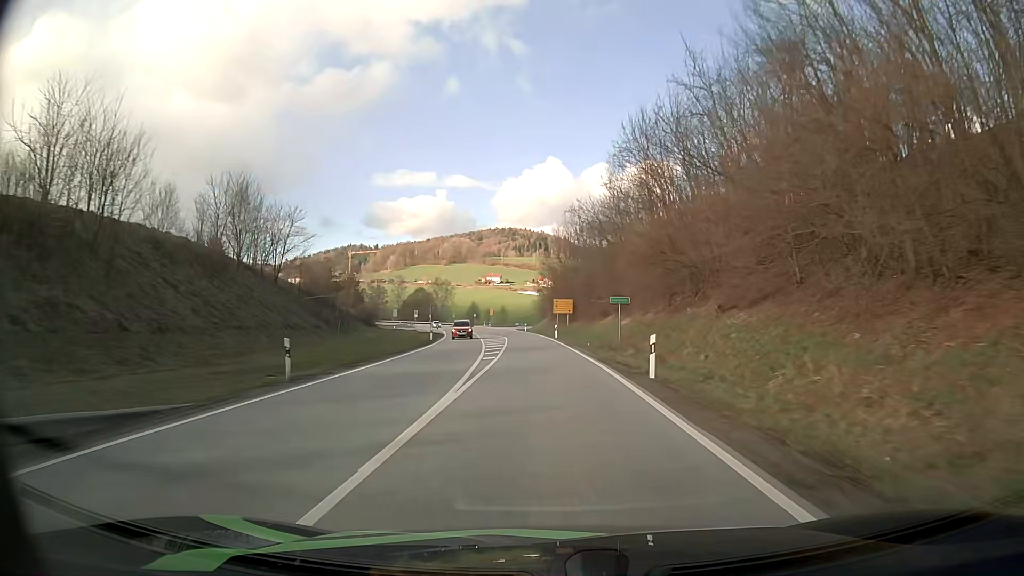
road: secondary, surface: asphalt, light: Day
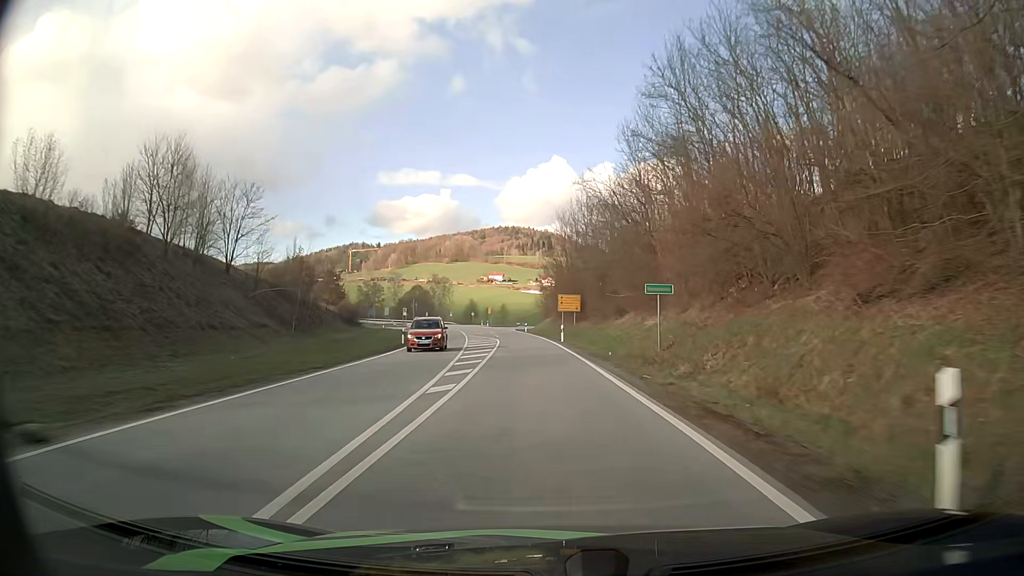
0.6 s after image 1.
(0.0, +12.3) m; 0°
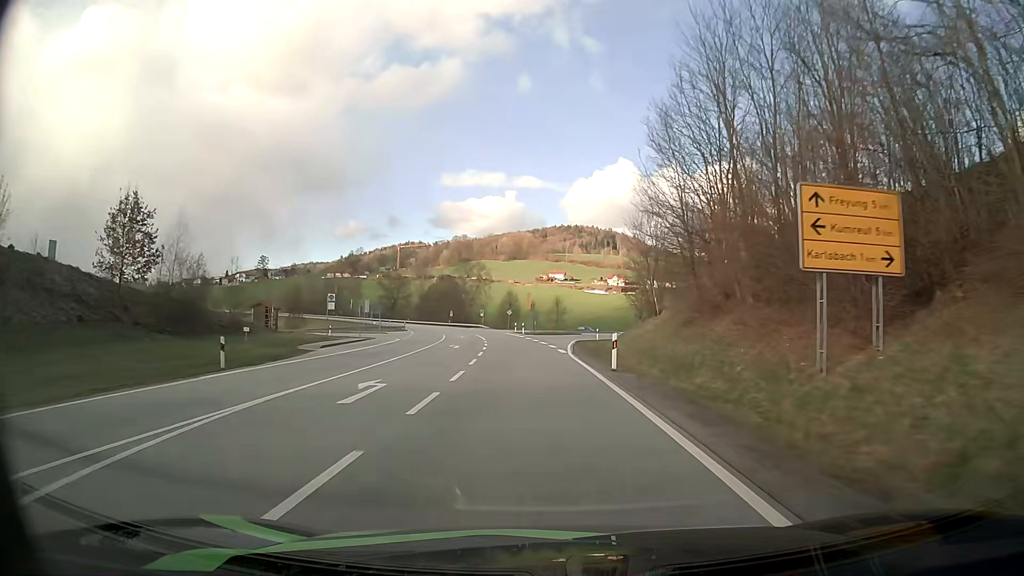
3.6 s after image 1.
(-2.4, +61.3) m; -5°
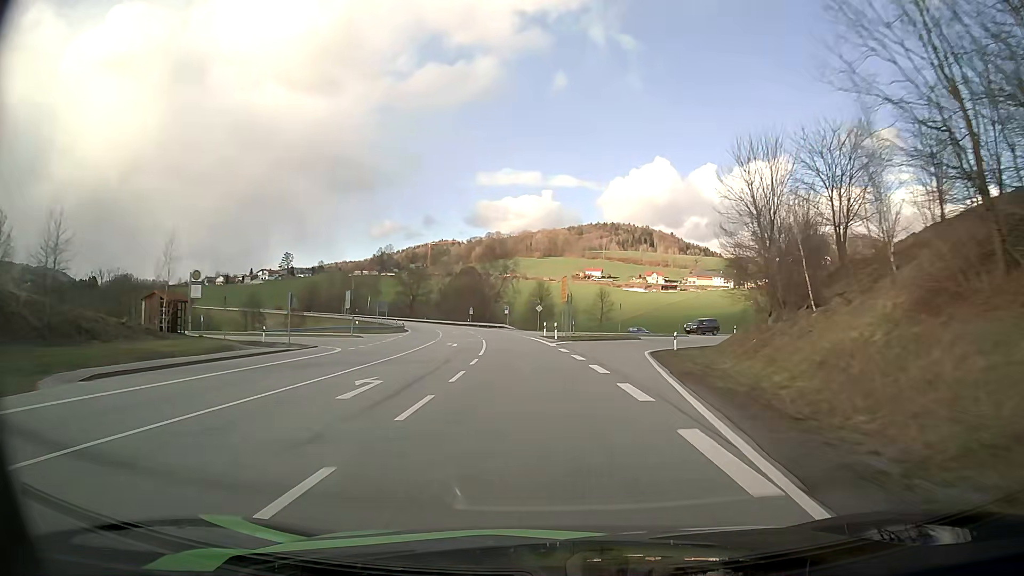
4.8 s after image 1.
(-0.7, +24.9) m; -3°
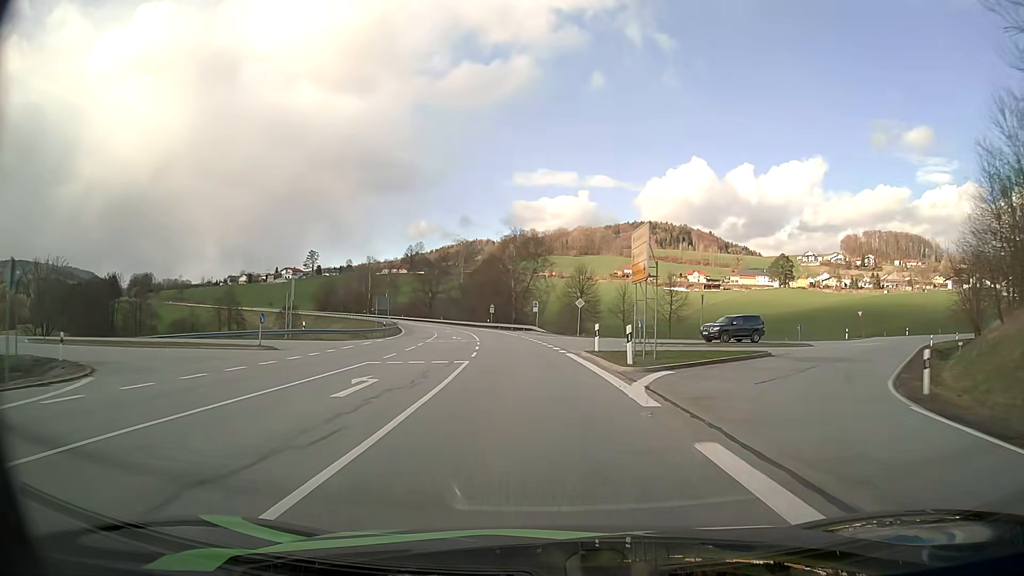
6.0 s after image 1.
(-0.6, +25.2) m; -3°
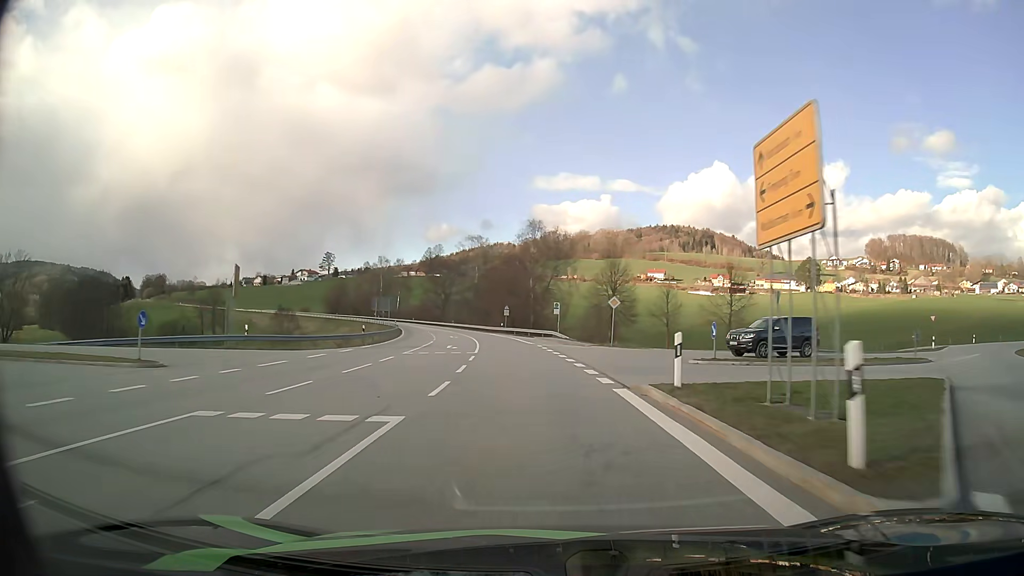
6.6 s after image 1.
(-0.2, +12.7) m; -2°
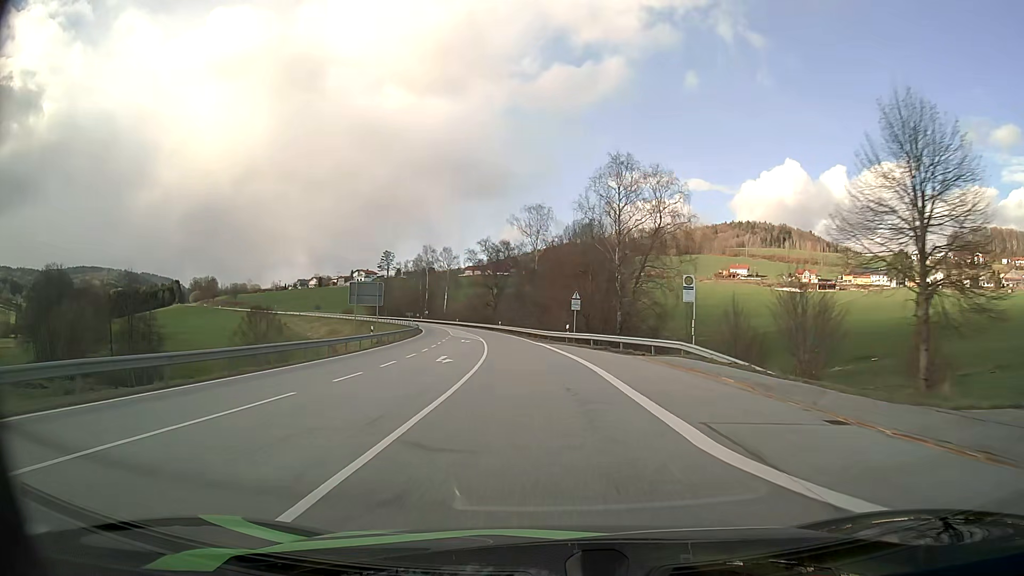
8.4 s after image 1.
(-1.7, +38.0) m; -6°
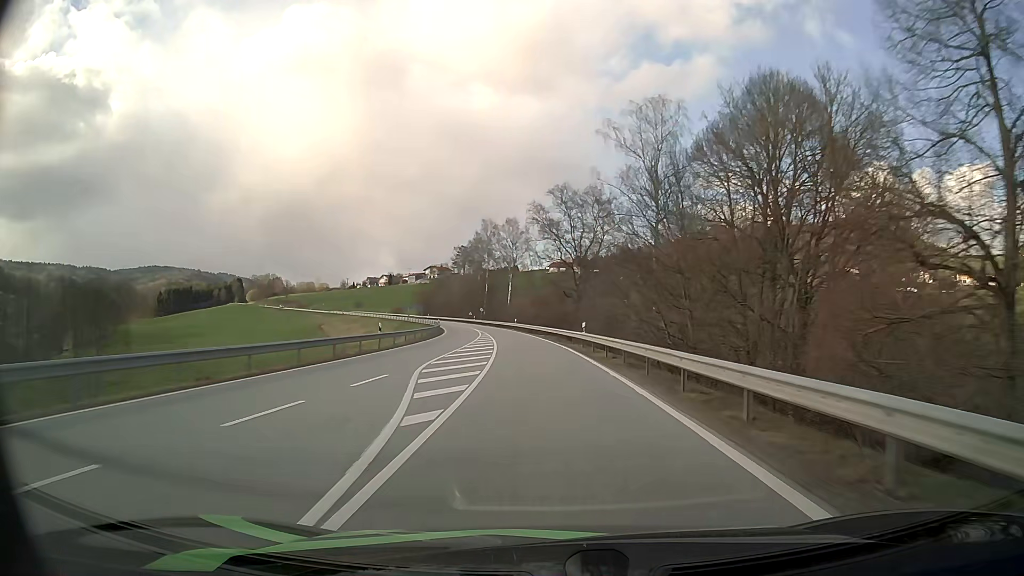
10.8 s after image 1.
(-3.0, +50.5) m; -7°
(0, +10) (0, +20) (-1, +30) (-2, +40) (-3, +50) (-4, +60) (-5, +70) (-7, +80) (-9, +89) (-11, +99) m
